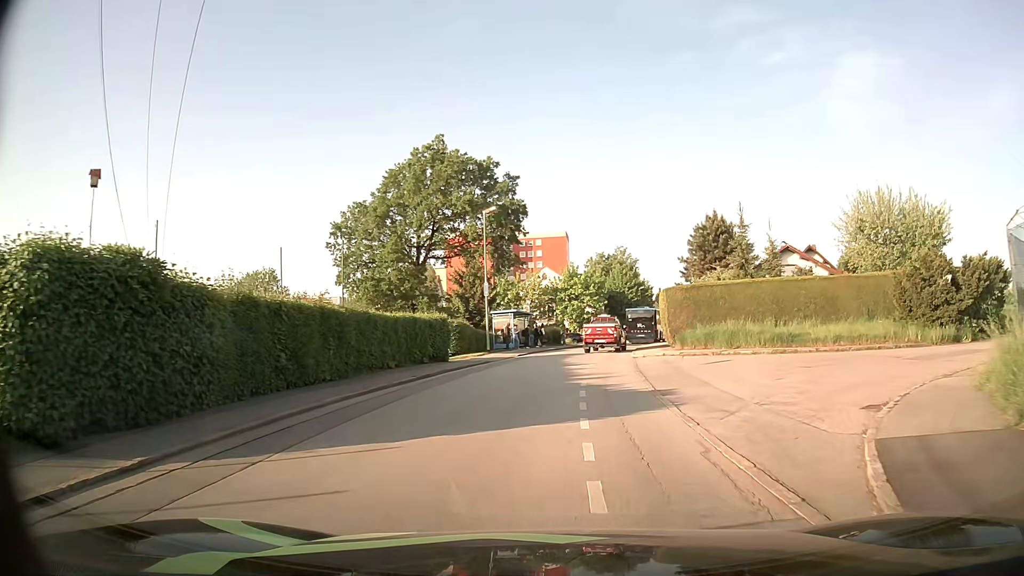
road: residential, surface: asphalt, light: Day
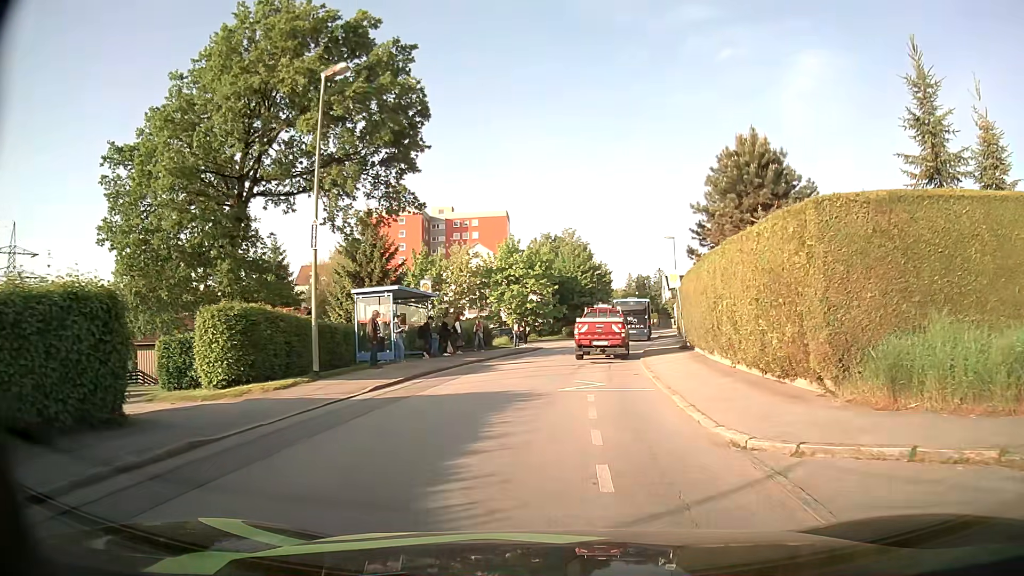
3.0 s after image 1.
(+0.9, +21.2) m; +5°
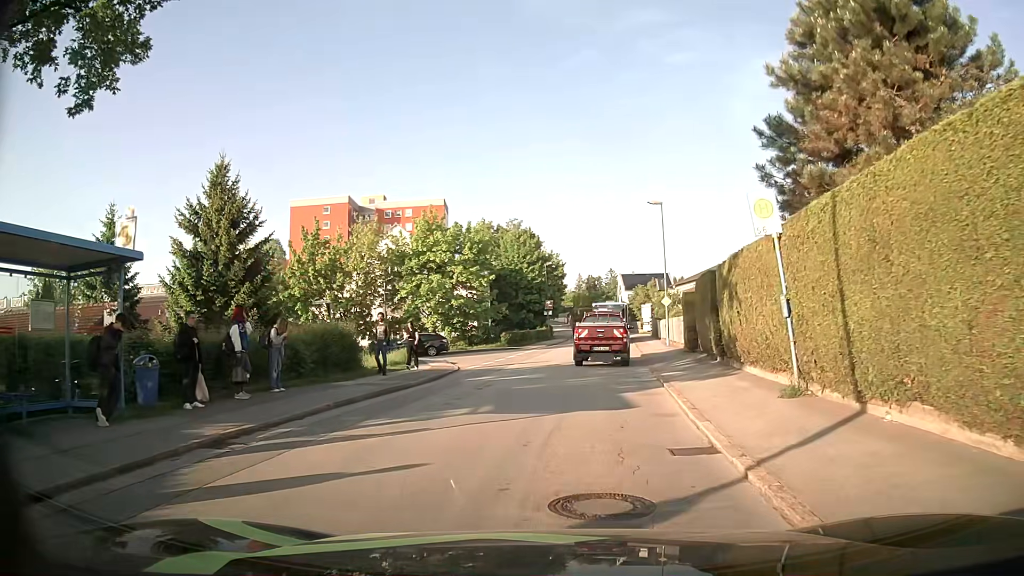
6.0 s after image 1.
(+0.7, +17.1) m; +5°
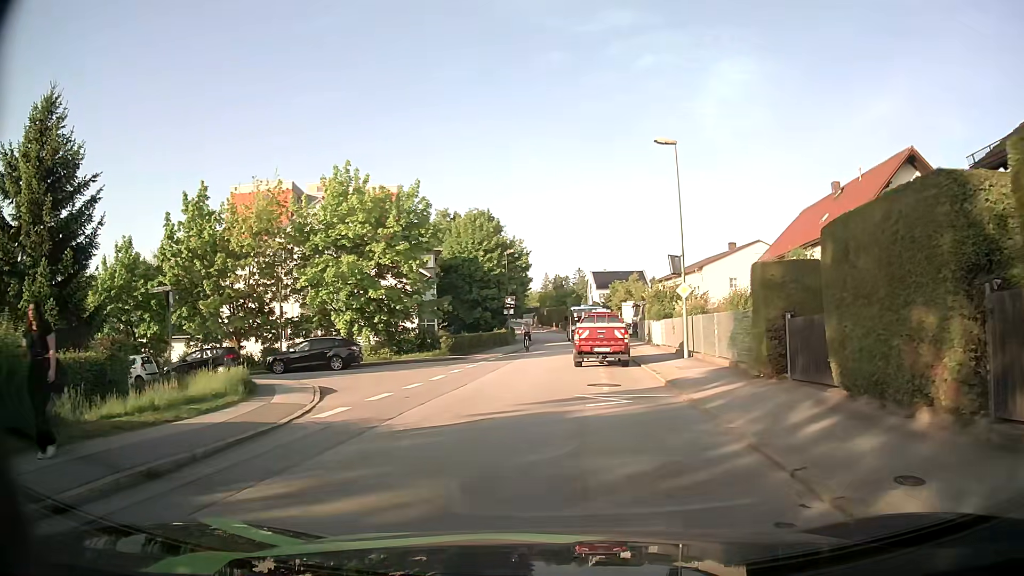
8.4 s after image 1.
(+0.3, +13.2) m; +1°
